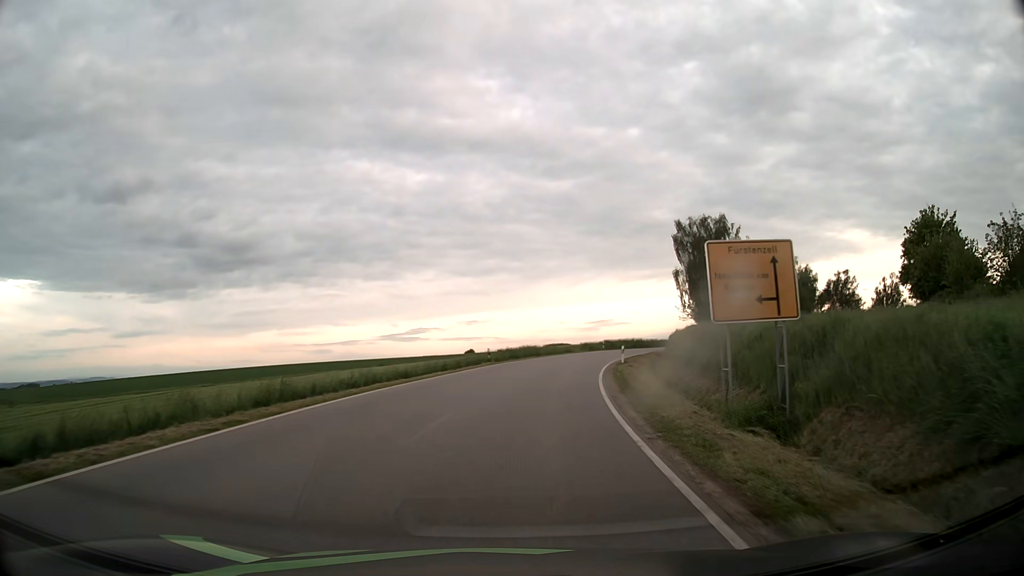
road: tertiary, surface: asphalt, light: Day
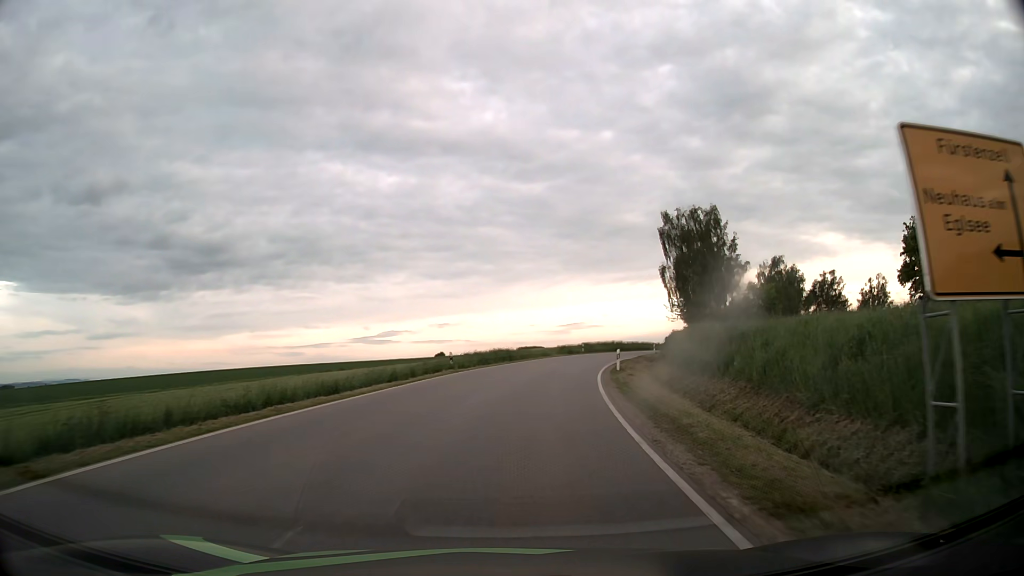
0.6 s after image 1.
(+0.2, +7.6) m; +2°
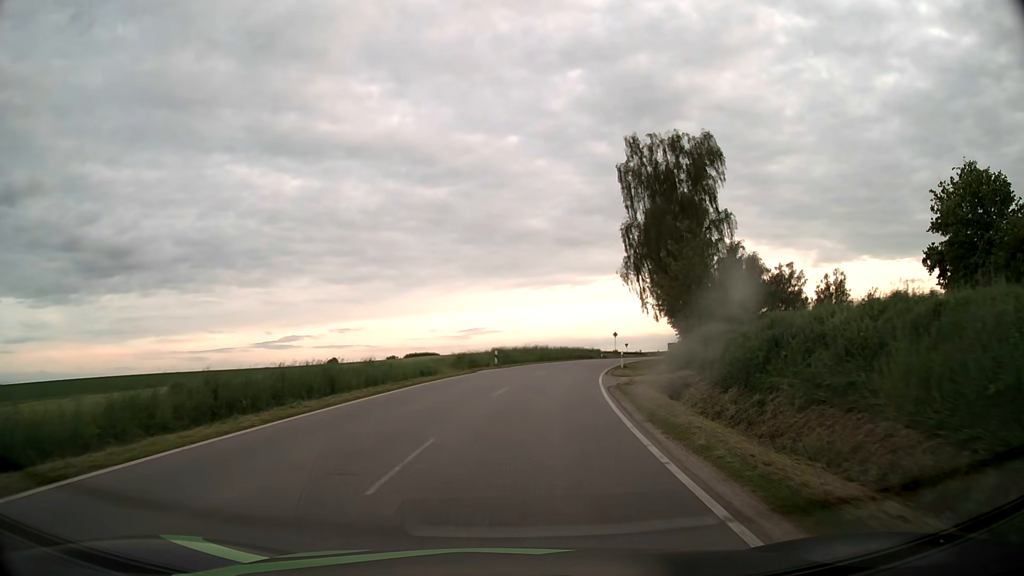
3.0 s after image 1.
(+2.5, +30.2) m; +9°
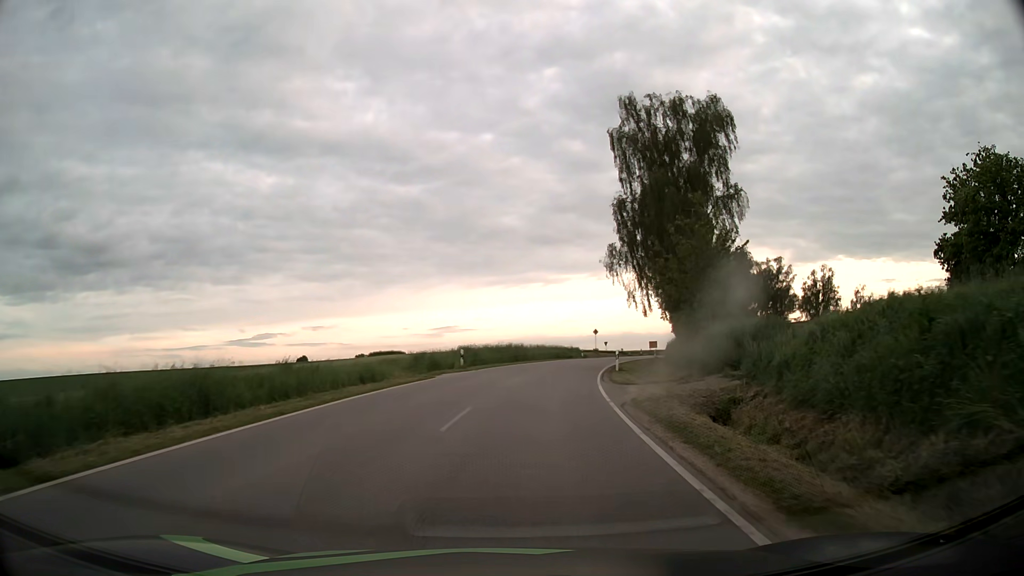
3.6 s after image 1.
(+0.1, +7.6) m; +2°
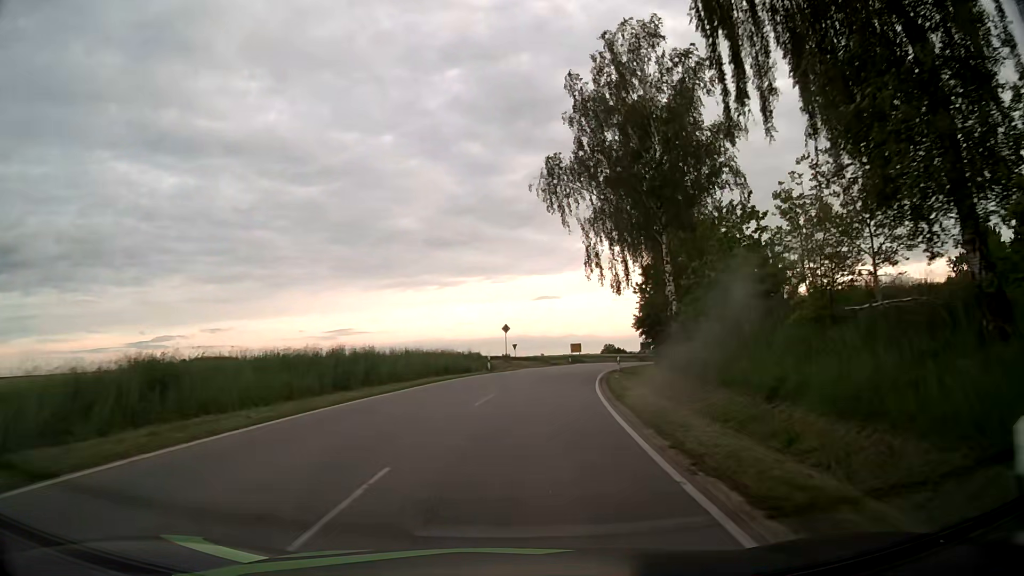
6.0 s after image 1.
(+2.4, +30.4) m; +9°
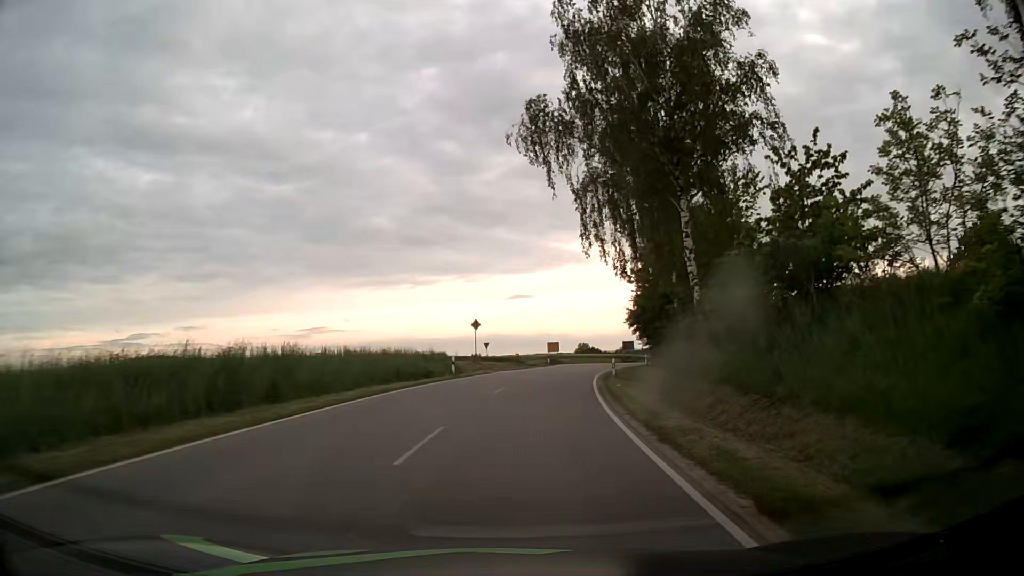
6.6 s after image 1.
(+0.2, +7.7) m; +2°
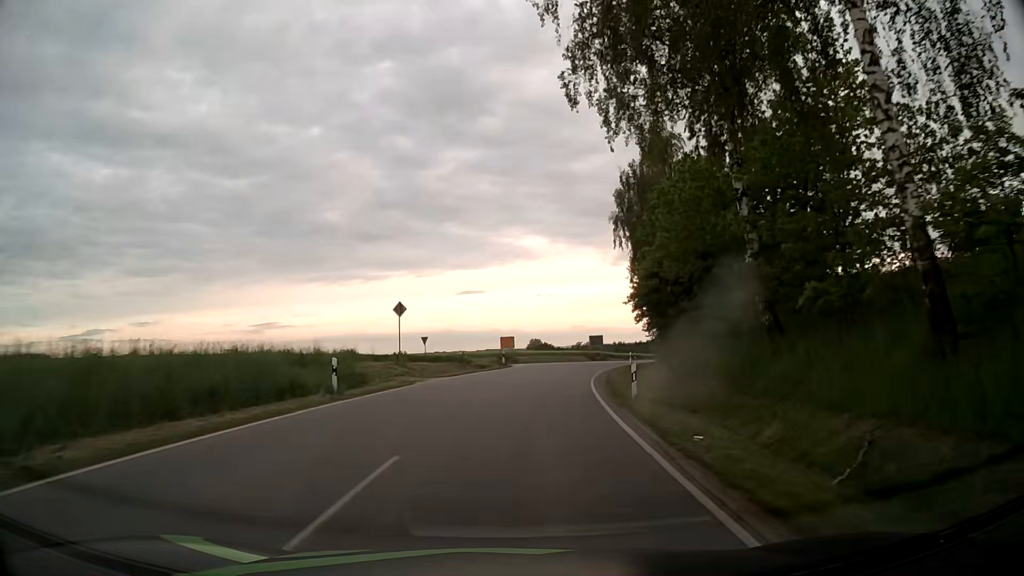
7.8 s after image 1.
(+0.6, +15.3) m; +5°
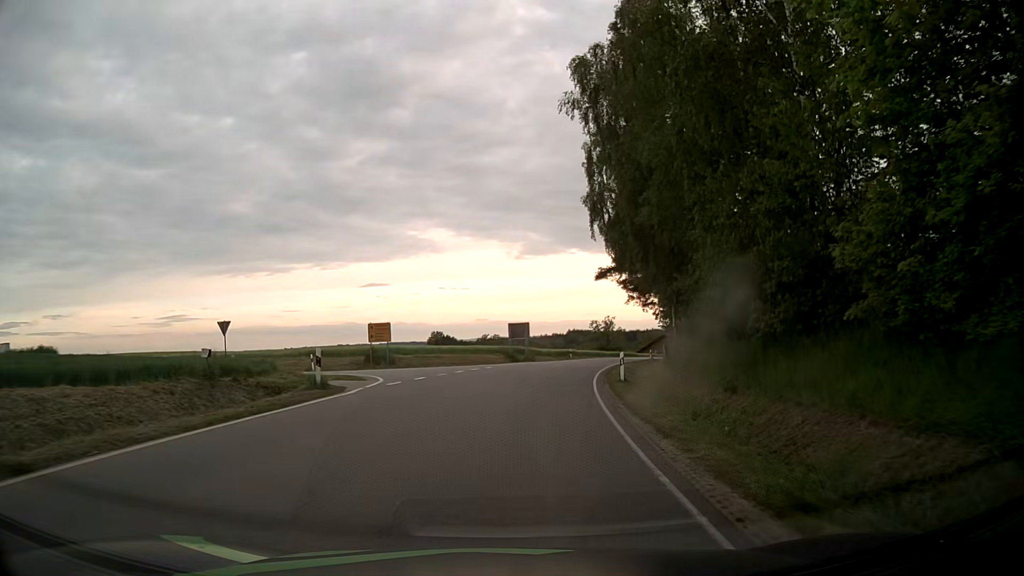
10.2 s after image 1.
(+1.8, +27.2) m; +8°
(0, +10) (+1, +20) (+1, +30) (-5, +38) (-14, +41) (-24, +44) (-33, +48) (-42, +53) (-50, +58) (-58, +64) m
